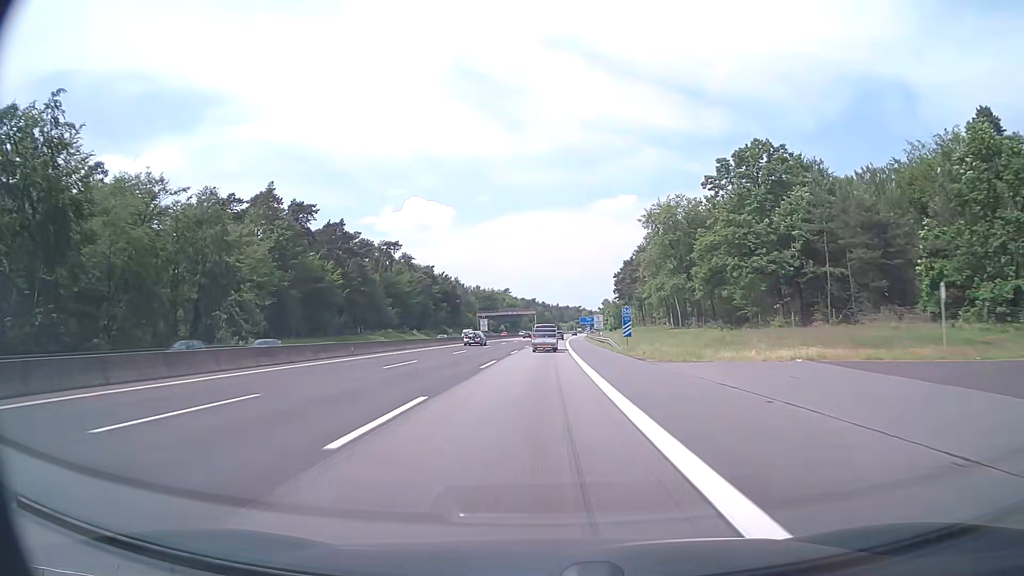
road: motorway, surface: asphalt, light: Day
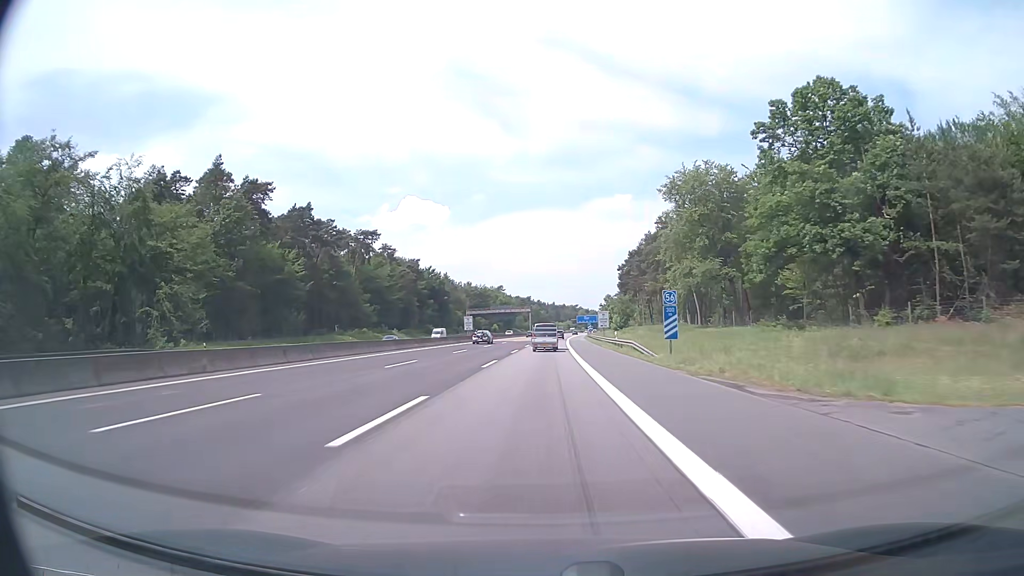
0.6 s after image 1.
(0.0, +17.8) m; 0°
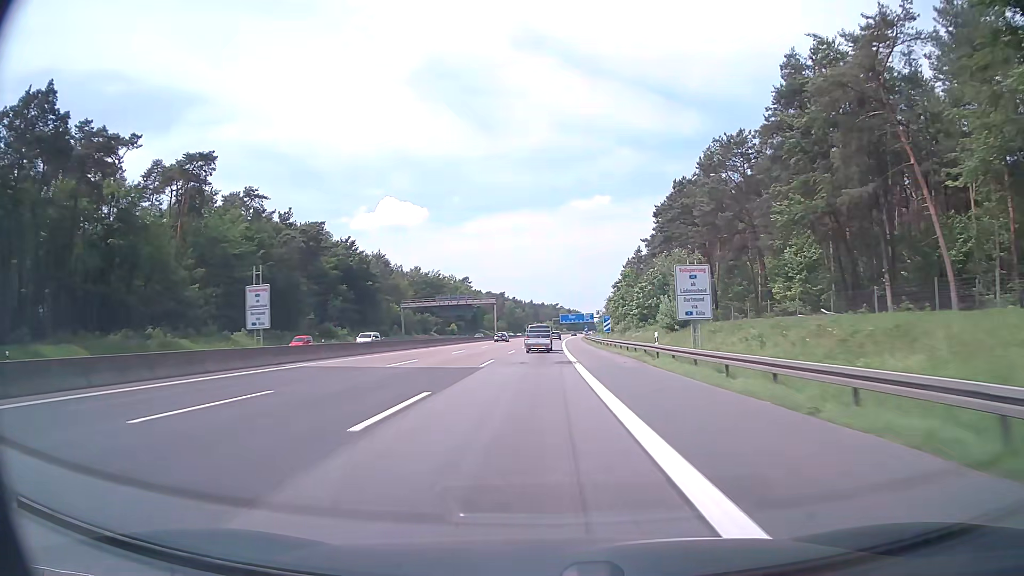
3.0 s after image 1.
(+1.0, +70.0) m; +2°
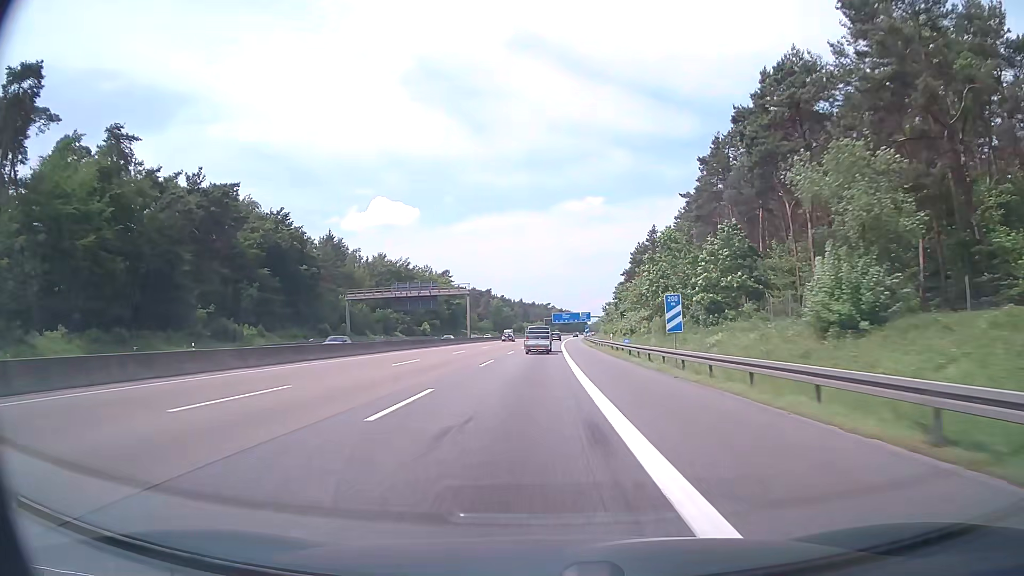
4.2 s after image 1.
(+0.3, +34.7) m; +1°
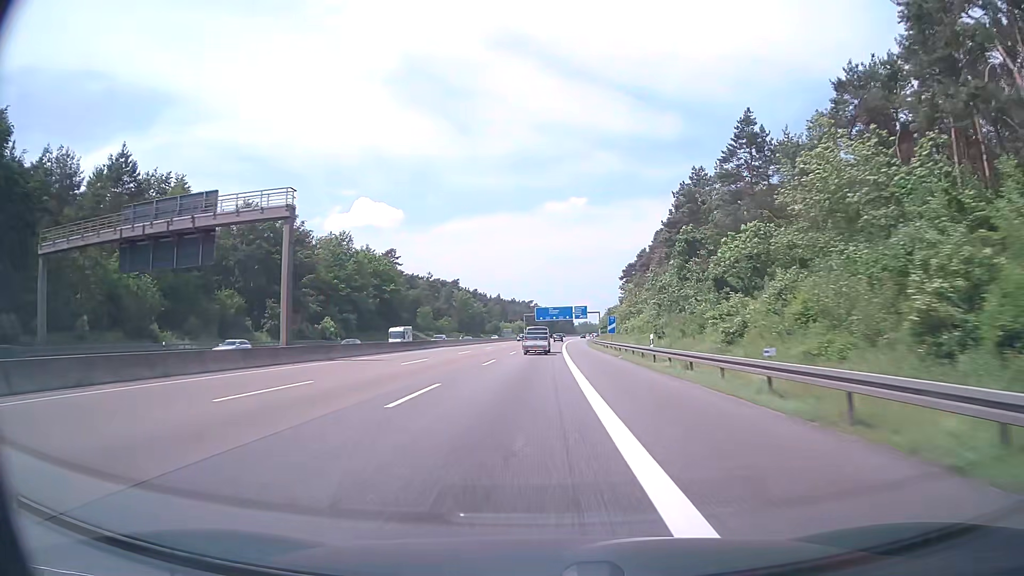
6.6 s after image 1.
(+1.0, +69.8) m; +1°
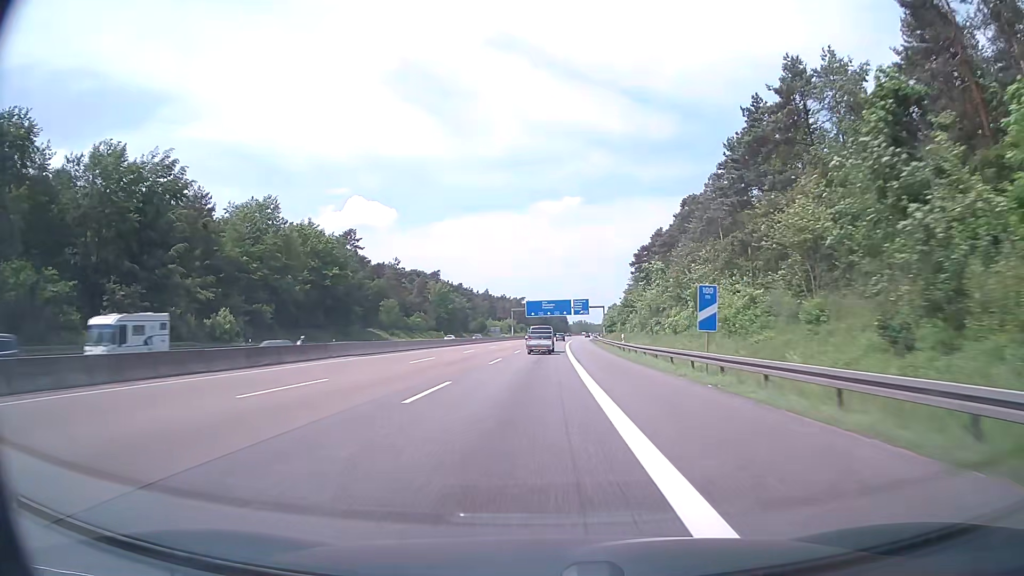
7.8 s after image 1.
(+0.2, +35.3) m; +1°
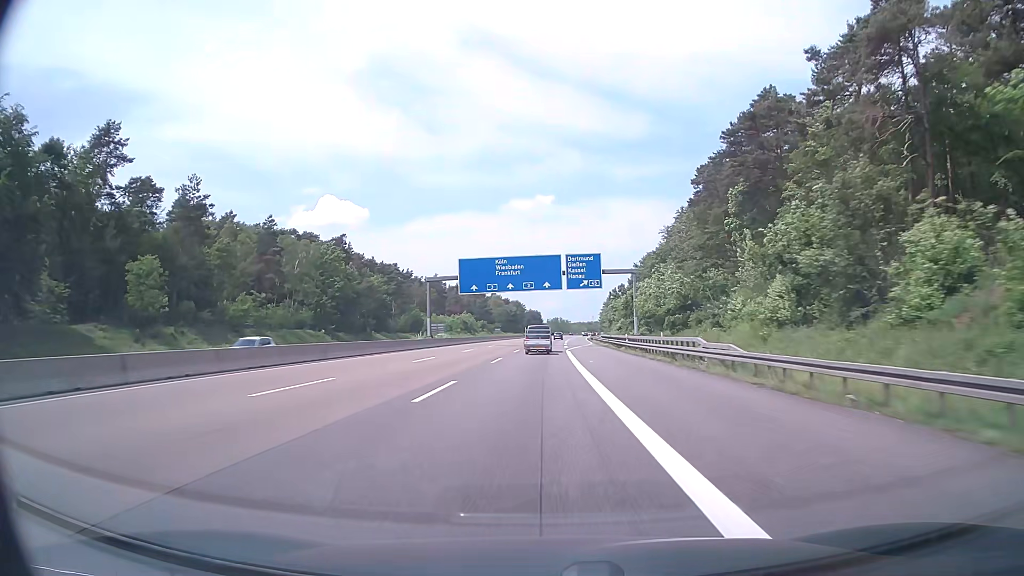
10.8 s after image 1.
(+1.6, +89.3) m; +2°
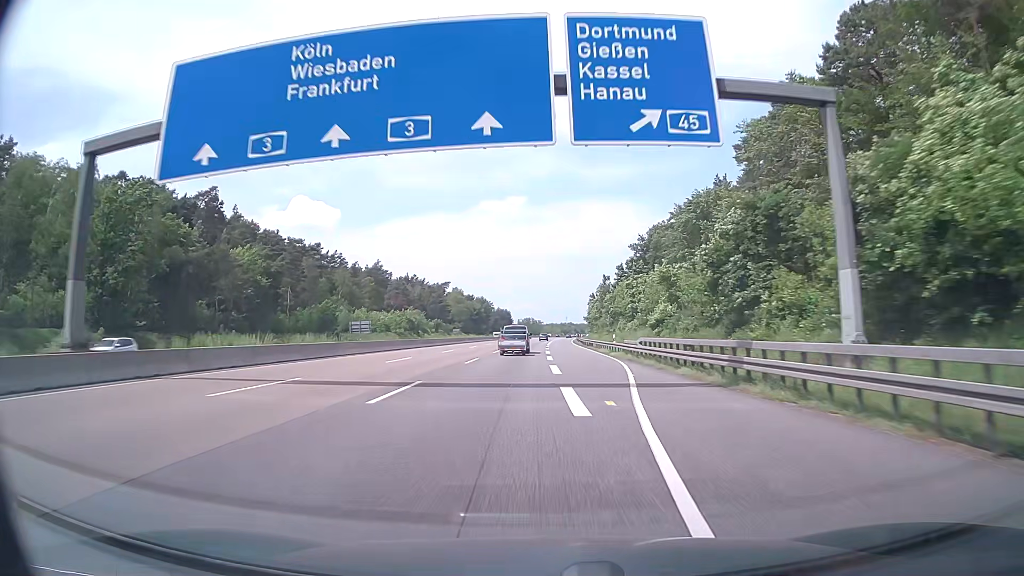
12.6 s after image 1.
(+0.9, +54.4) m; +2°
(0, +10) (0, +20) (0, +30) (+1, +40) (+1, +50) (+1, +60) (+2, +70) (+2, +80) (+2, +90) (+3, +100) m
